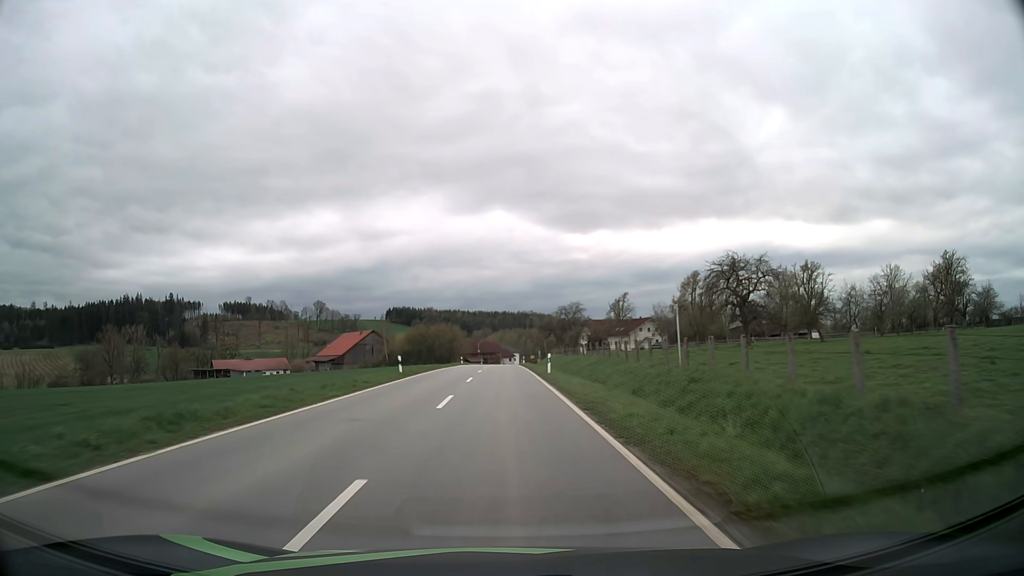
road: tertiary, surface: asphalt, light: Day
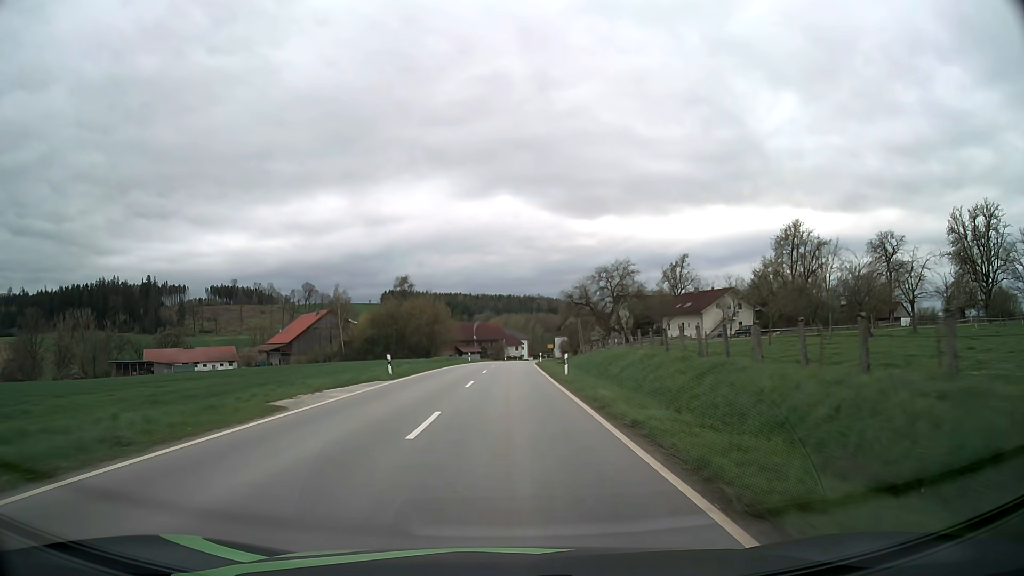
(-0.1, +53.2) m; 0°
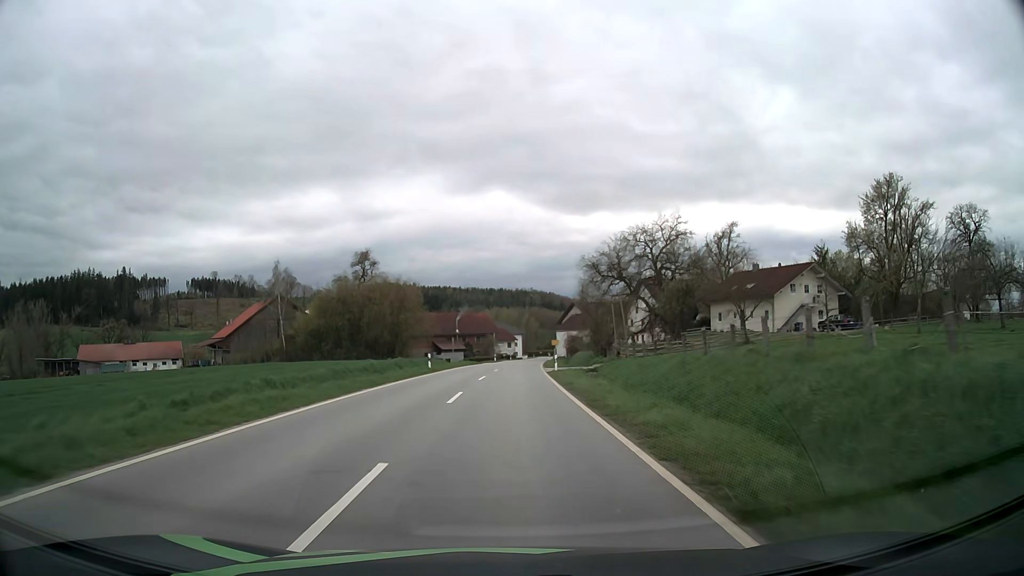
(+0.1, +29.9) m; +1°
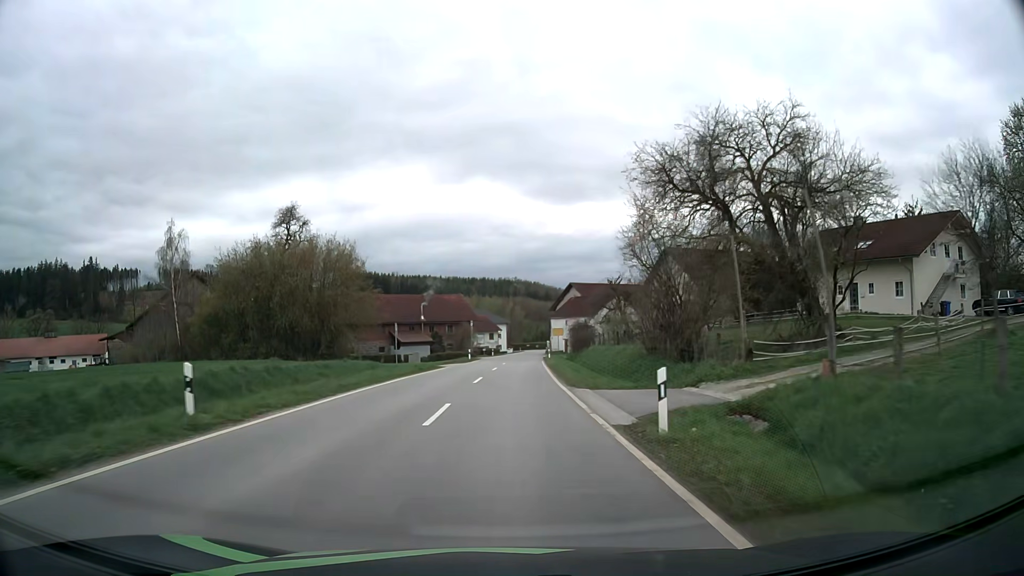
(+0.3, +28.7) m; +1°
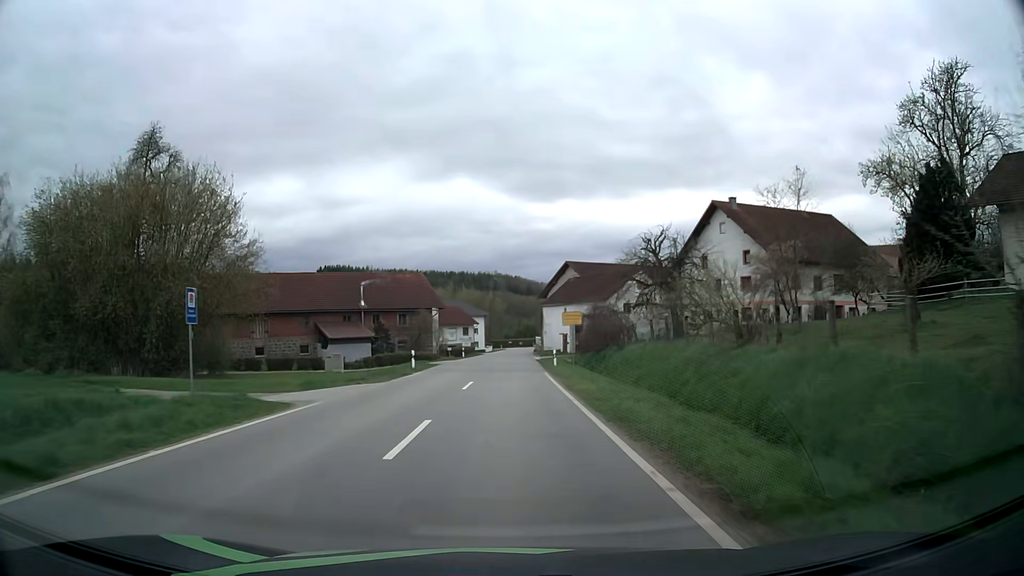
(+0.3, +27.2) m; +1°
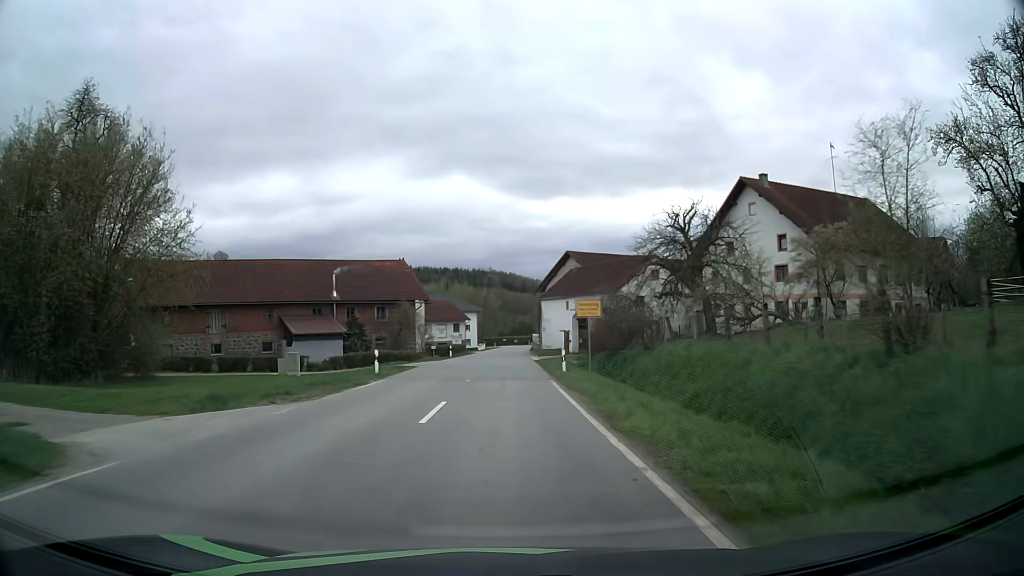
(+0.1, +8.5) m; 0°
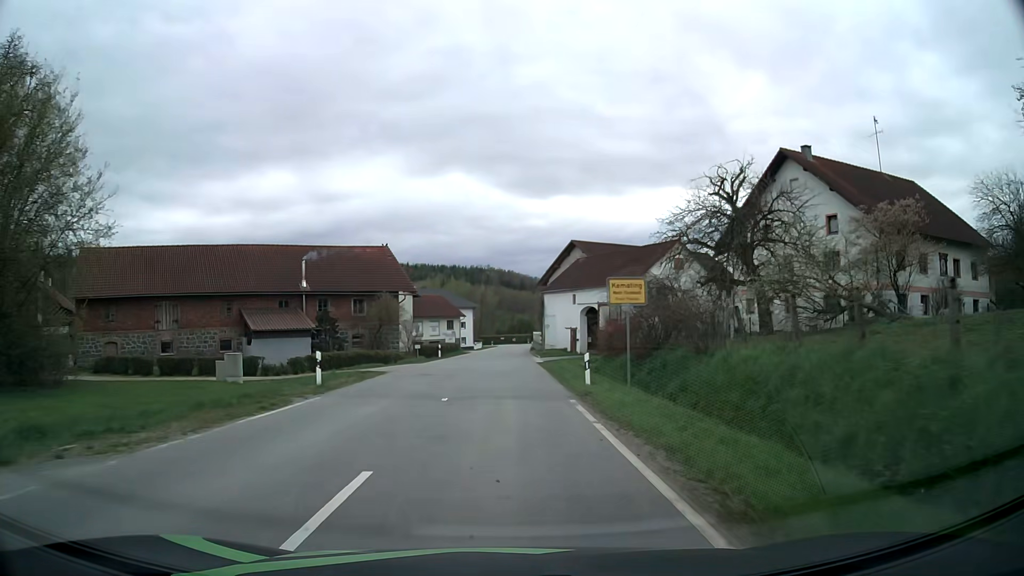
(+0.1, +8.1) m; +1°
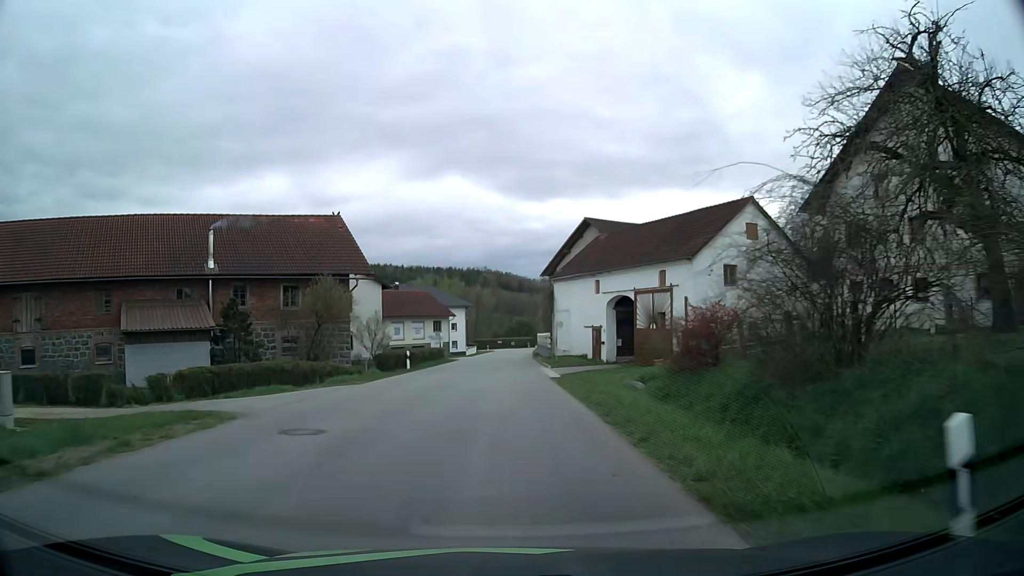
(0.0, +15.3) m; 0°
(0, +10) (0, +20) (0, +30) (0, +40) (0, +50) (0, +60) (0, +70) (+1, +80) (+1, +90) (+2, +100) m
